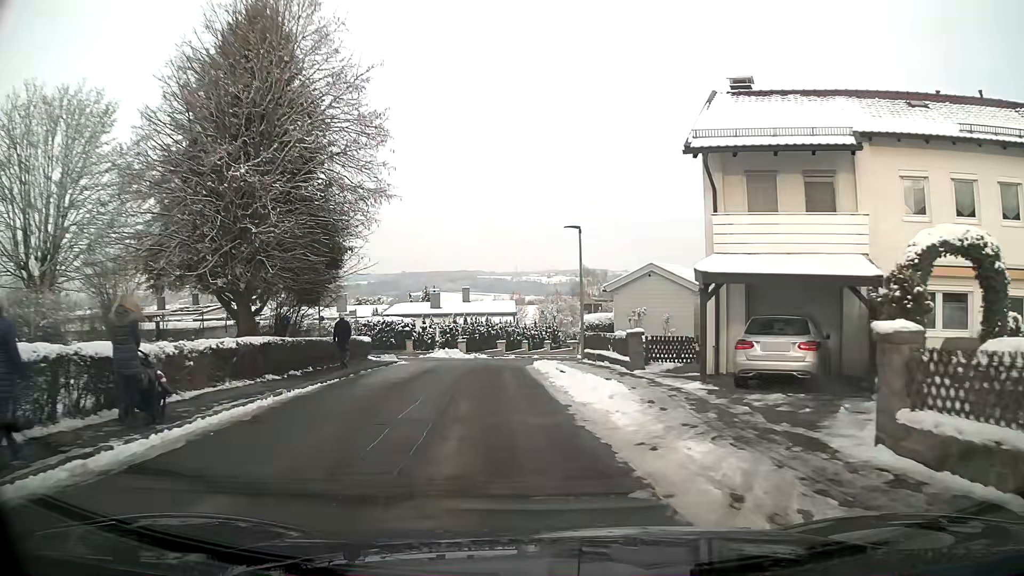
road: residential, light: Day
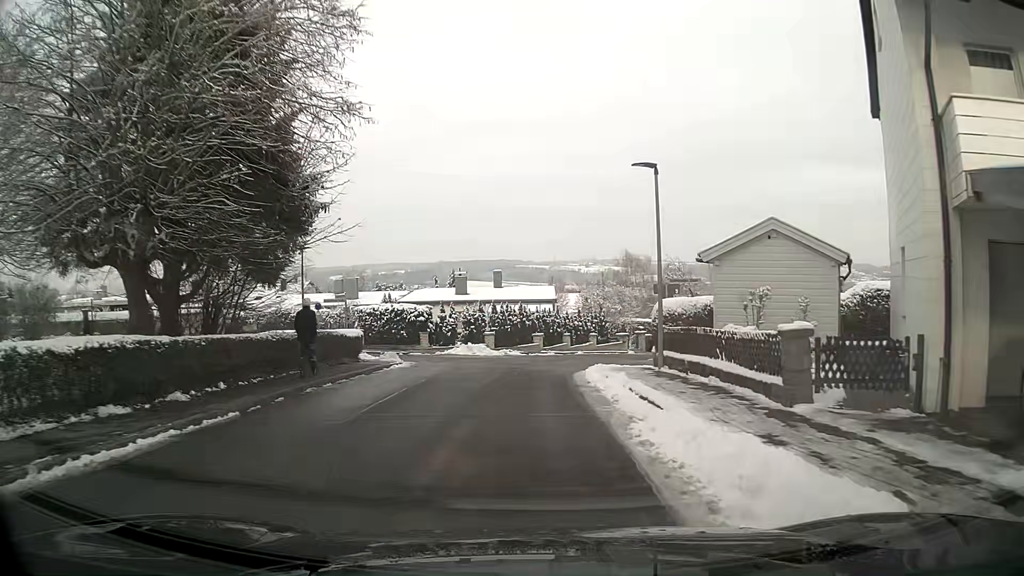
(-0.2, +8.5) m; -3°
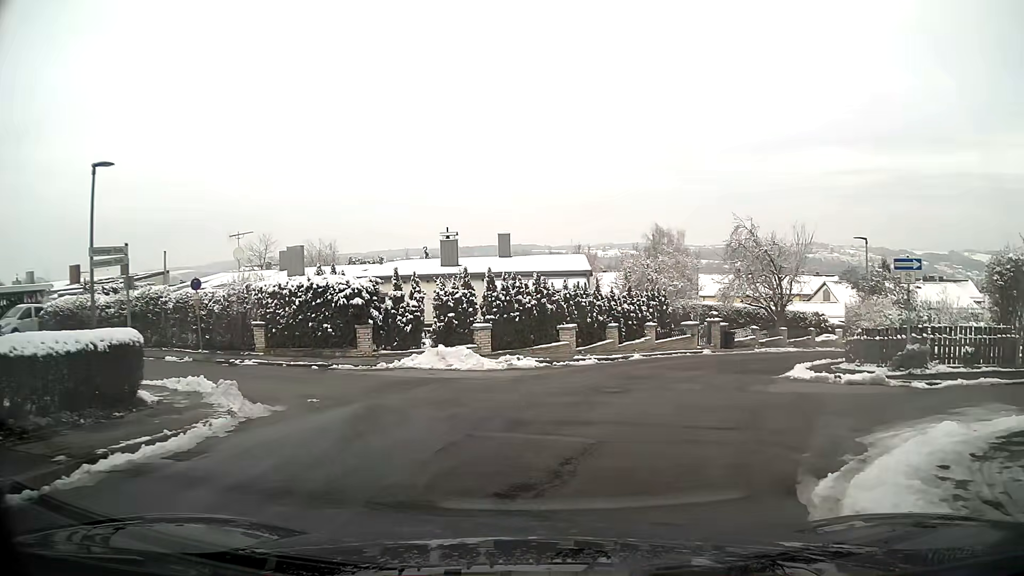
(-0.1, +15.9) m; +1°
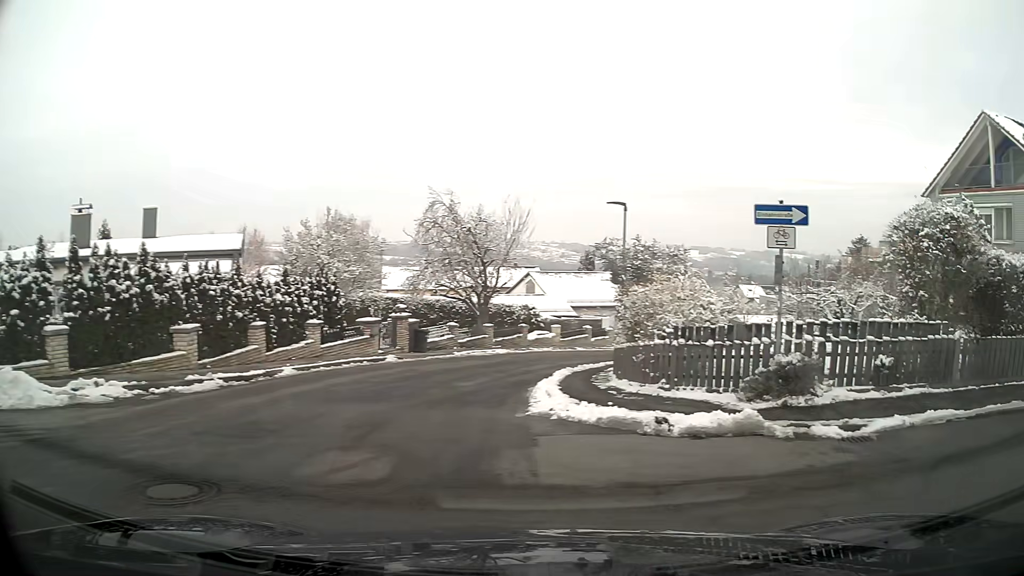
(+1.4, +7.8) m; +33°
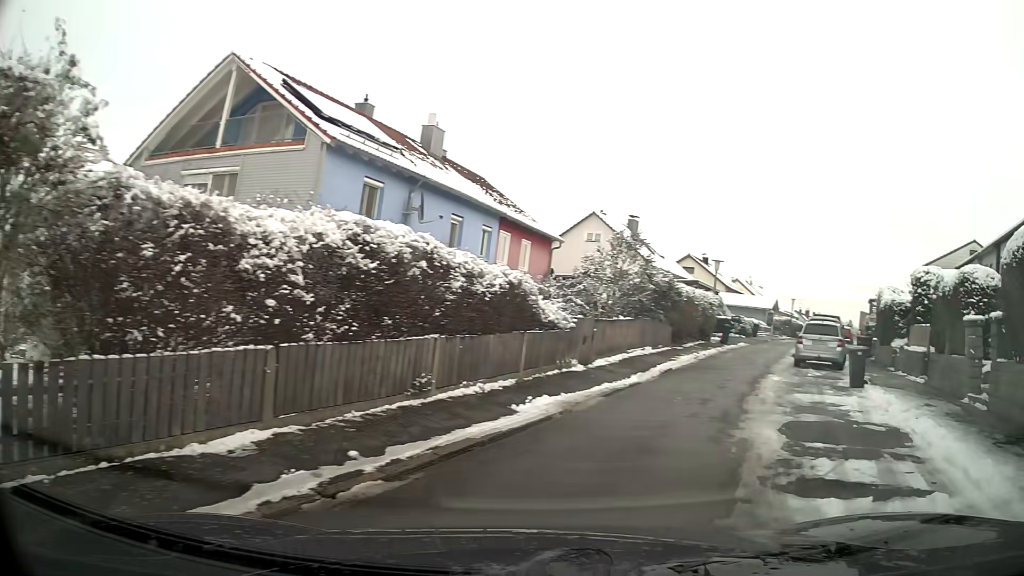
(+3.6, +5.7) m; +63°
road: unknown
(+2, +10) (+4, +20) (+7, +29) (+10, +38) (+14, +48) (+19, +57) (+23, +66) (+28, +75) (+32, +83) (+37, +92) m
